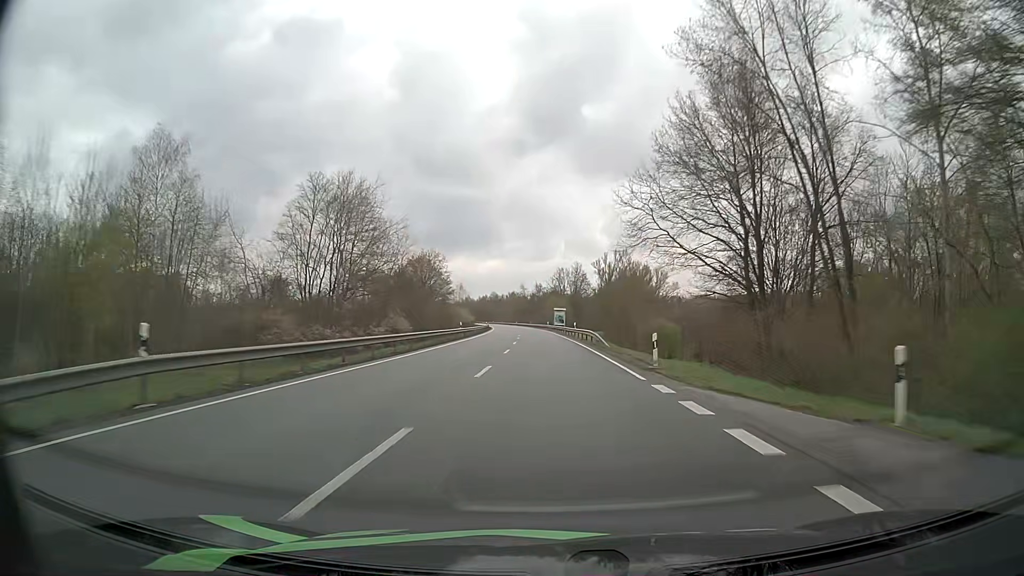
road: primary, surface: asphalt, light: Day
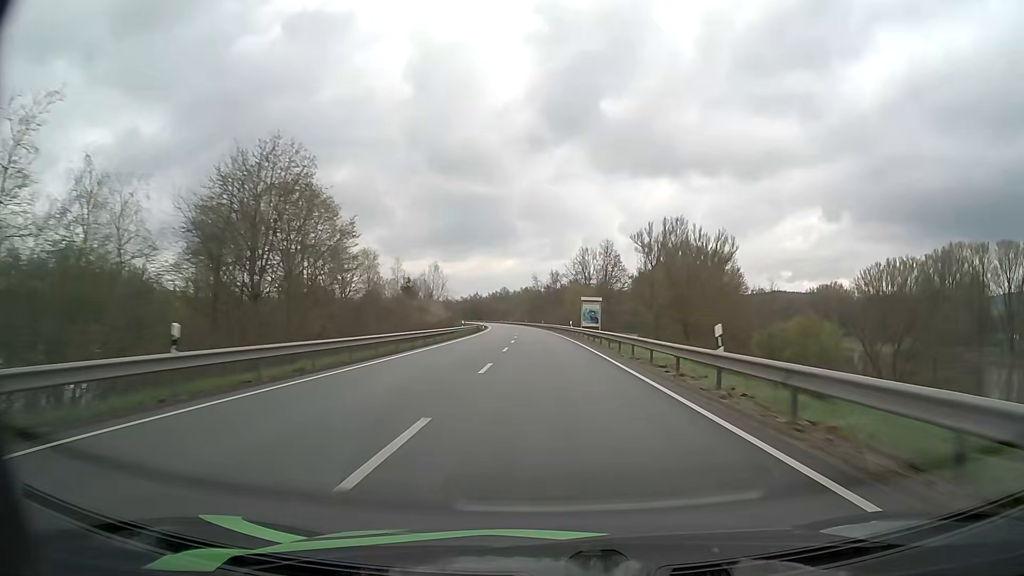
(-0.5, +47.4) m; -1°
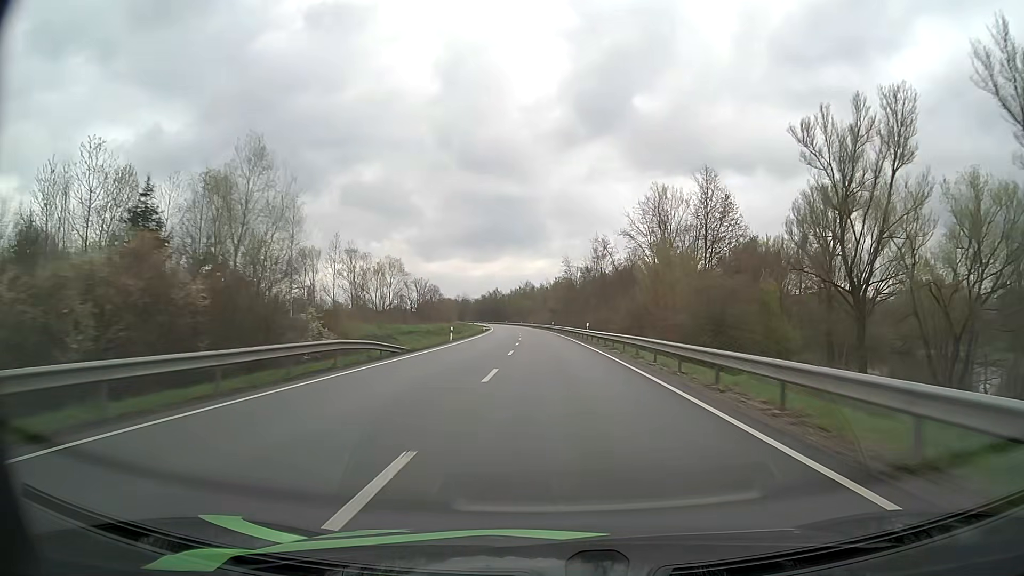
(-1.3, +63.3) m; -3°
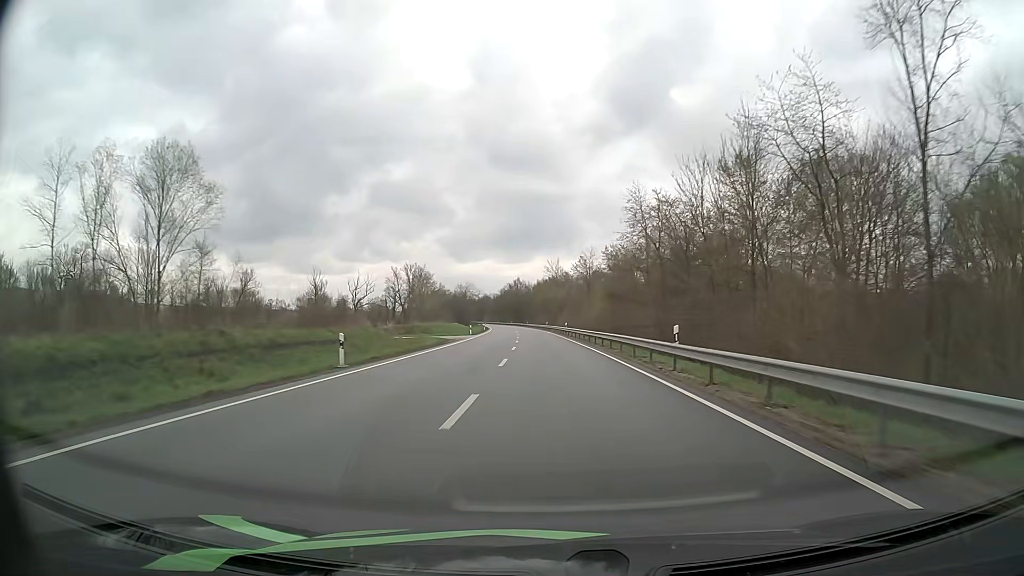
(-1.9, +79.1) m; -3°
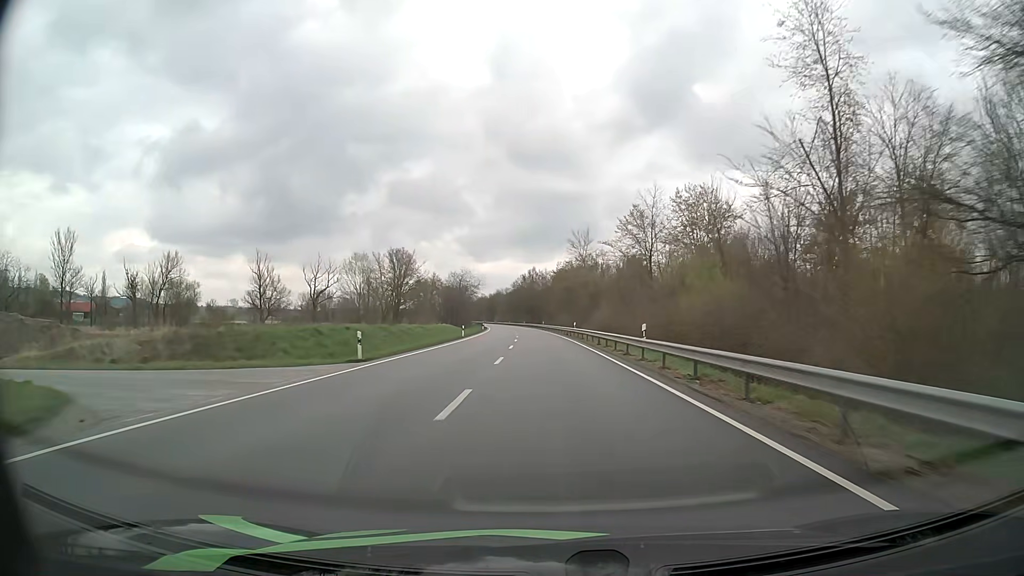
(-0.7, +47.5) m; -2°
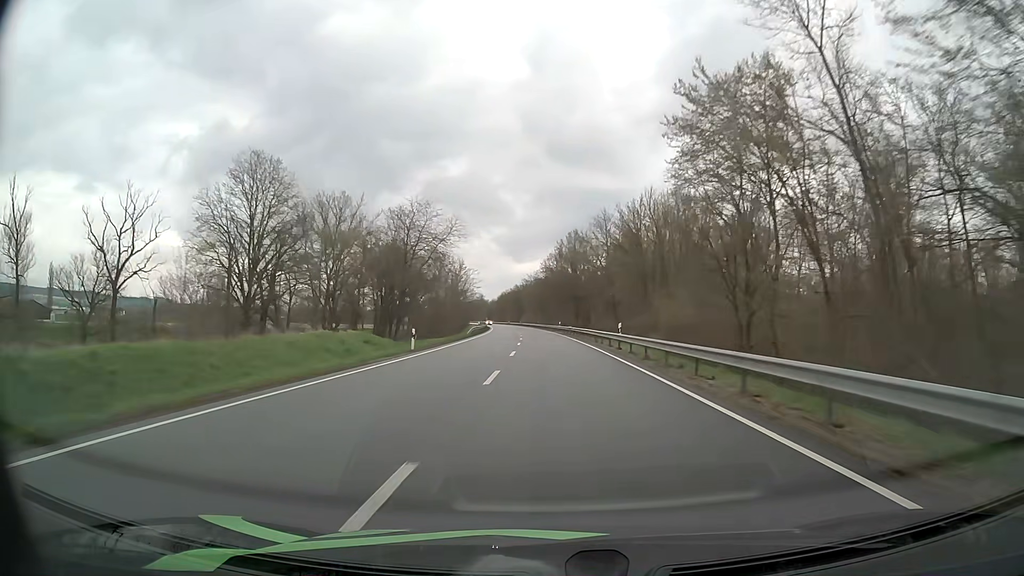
(-2.3, +79.2) m; -3°
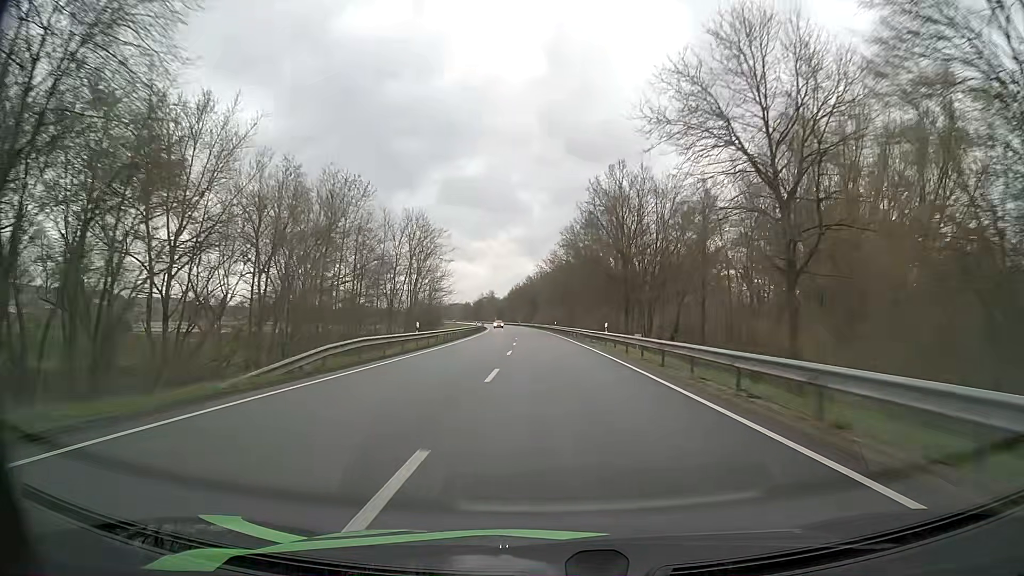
(-0.6, +47.6) m; -1°
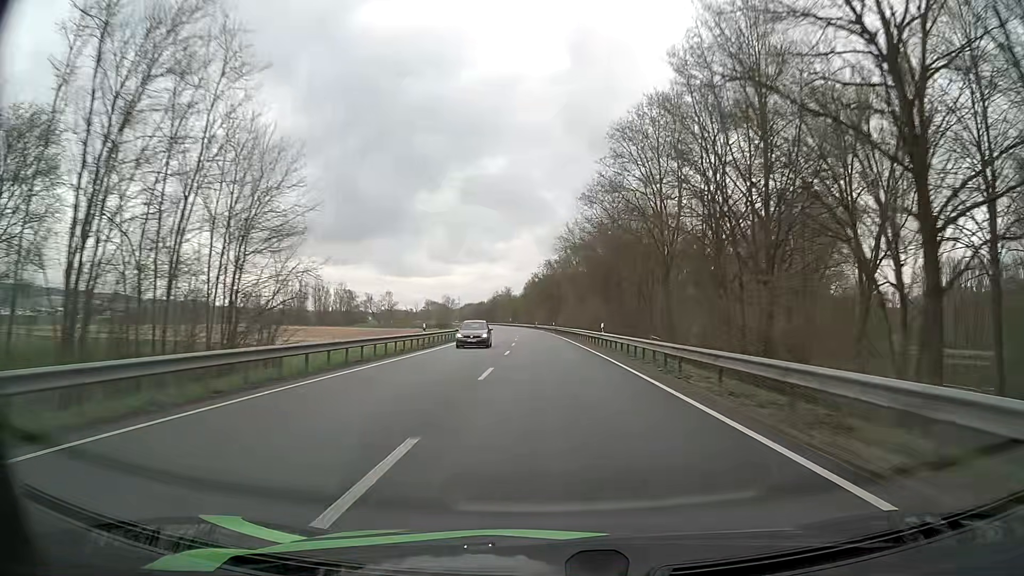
(-0.7, +47.6) m; -2°
(0, +10) (0, +20) (0, +30) (-1, +40) (-1, +50) (-1, +60) (-2, +70) (-2, +80) (-3, +90) (-3, +100) m
